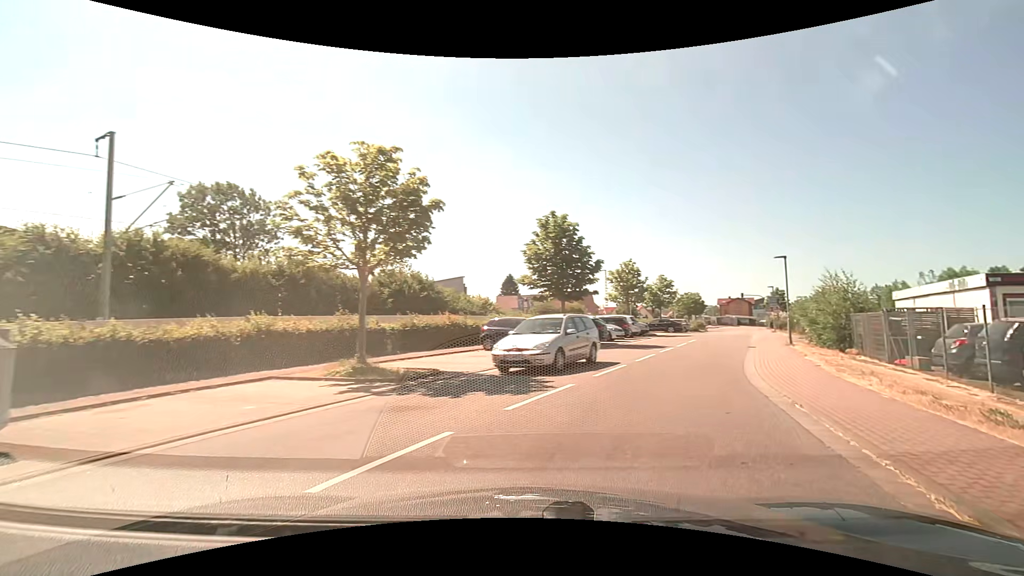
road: unclassified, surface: asphalt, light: Day
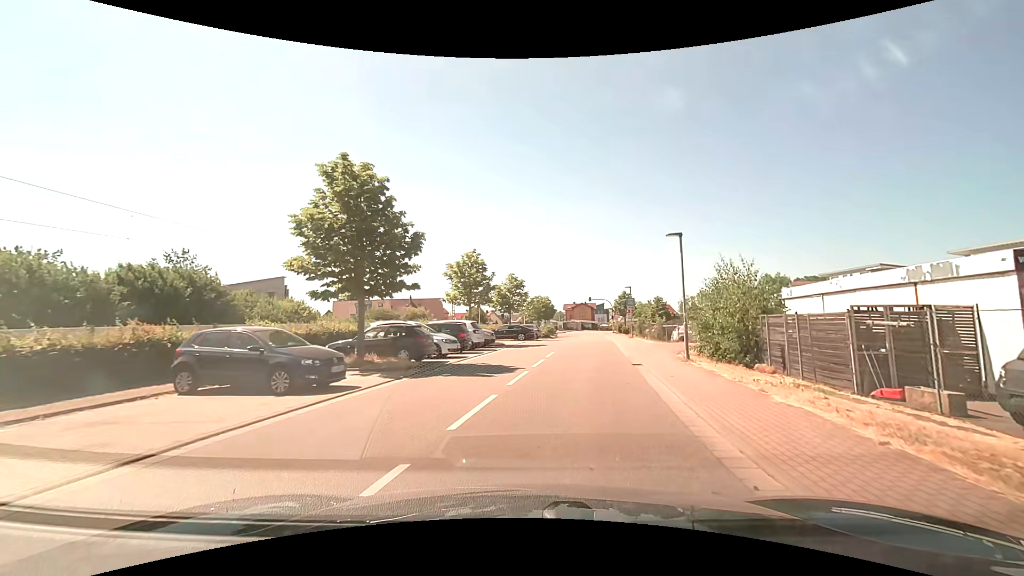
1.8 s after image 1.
(+1.9, +9.5) m; +16°
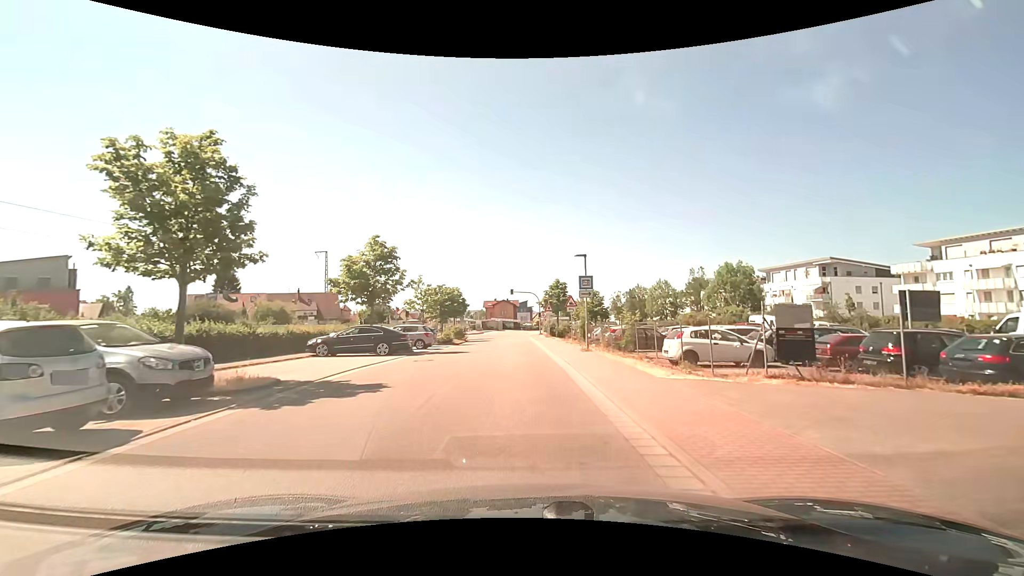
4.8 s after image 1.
(+2.3, +19.5) m; +9°
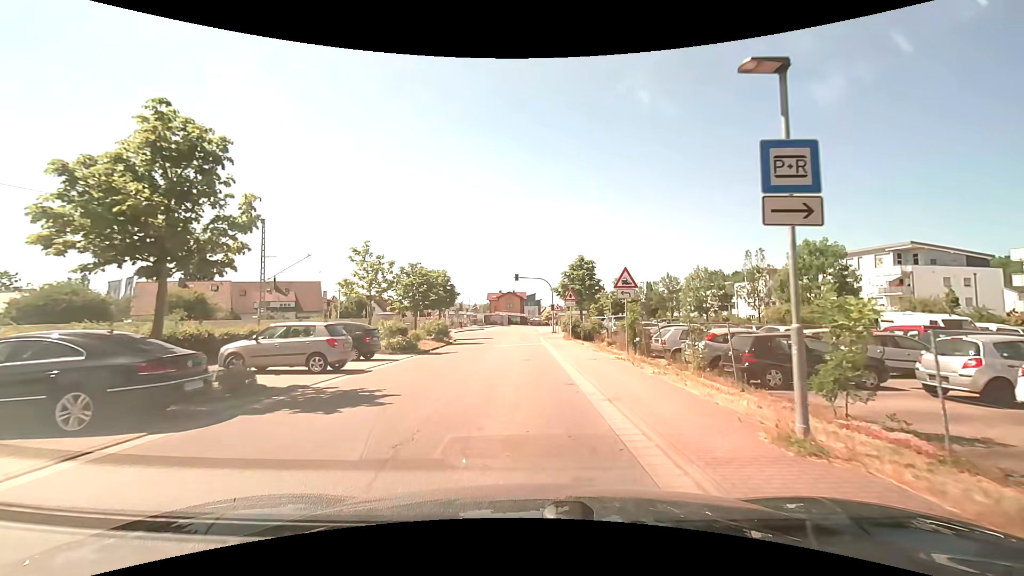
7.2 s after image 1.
(0.0, +15.9) m; -1°
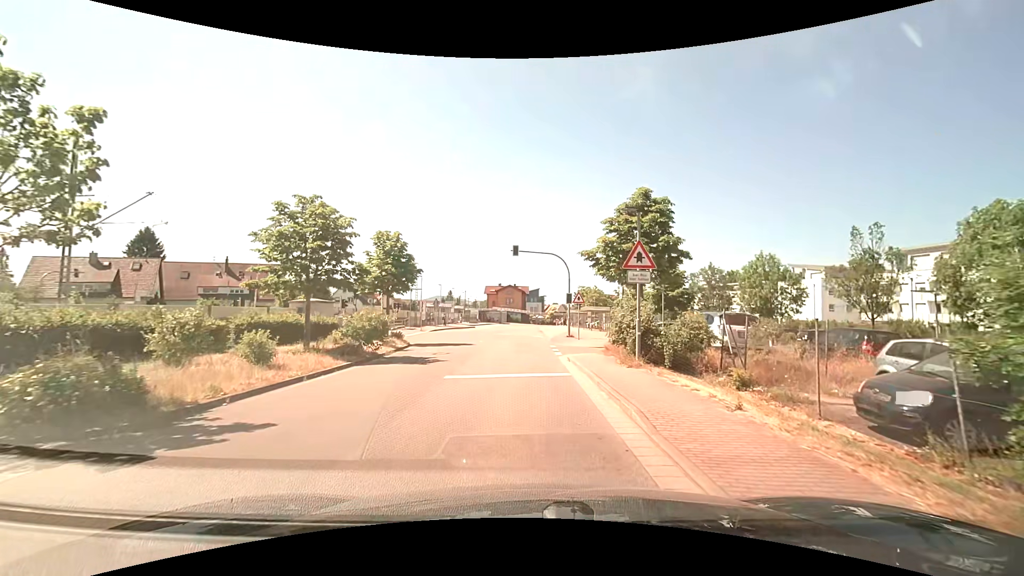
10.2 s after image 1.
(0.0, +18.5) m; 0°
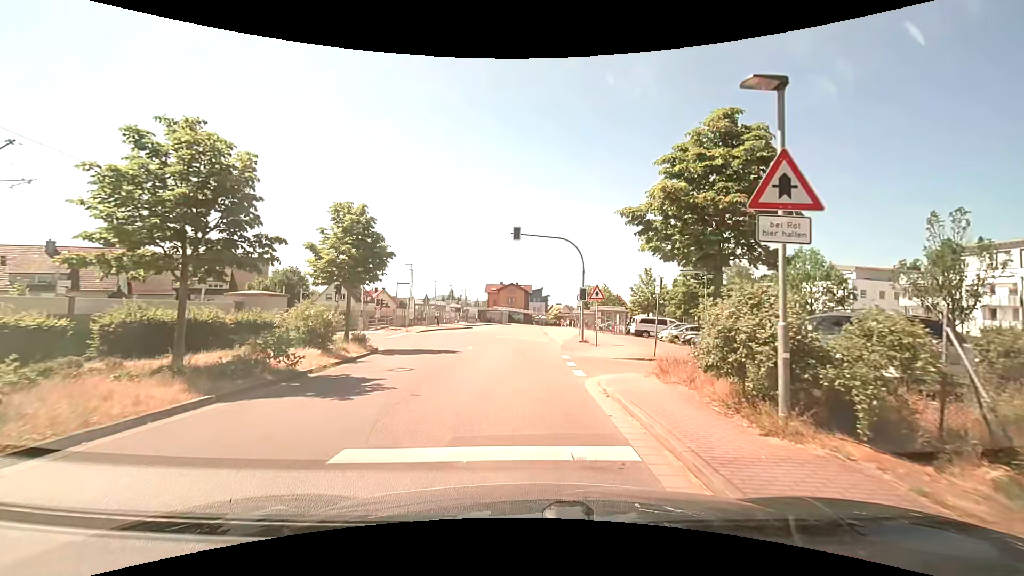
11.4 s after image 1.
(0.0, +7.0) m; 0°
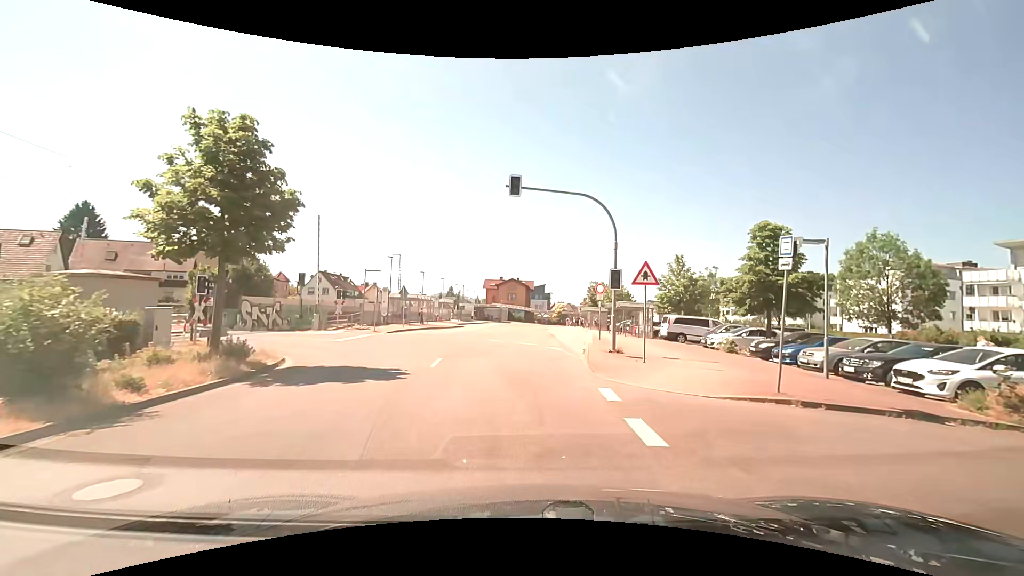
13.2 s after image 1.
(-0.1, +9.6) m; 0°
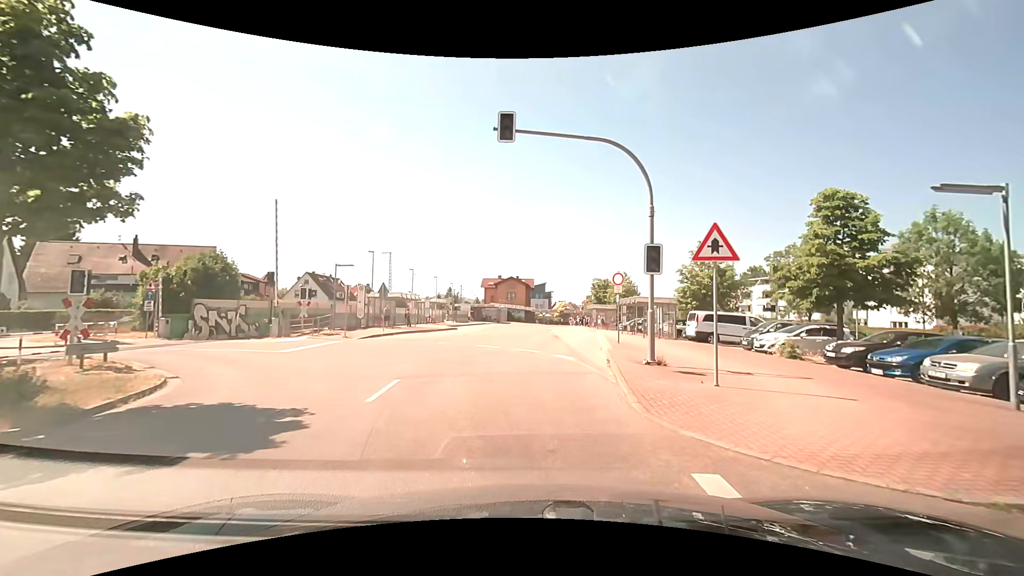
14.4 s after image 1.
(0.0, +5.6) m; 0°
(0, +10) (-4, +19) (-12, +24) (-22, +25) (-32, +26) (-42, +26) (-52, +26) (-62, +25) (-72, +23) (-81, +19) m
